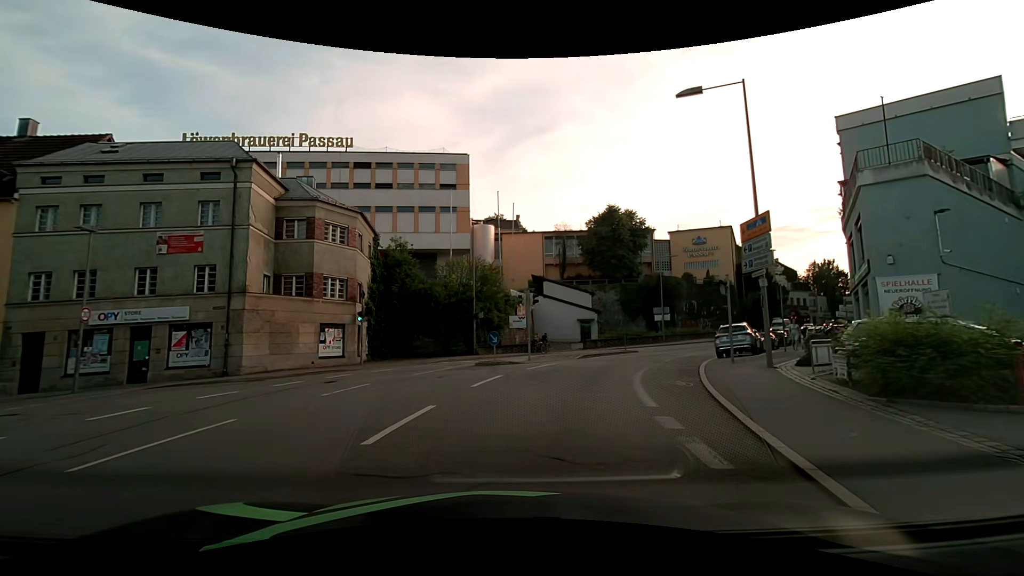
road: residential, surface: asphalt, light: Day
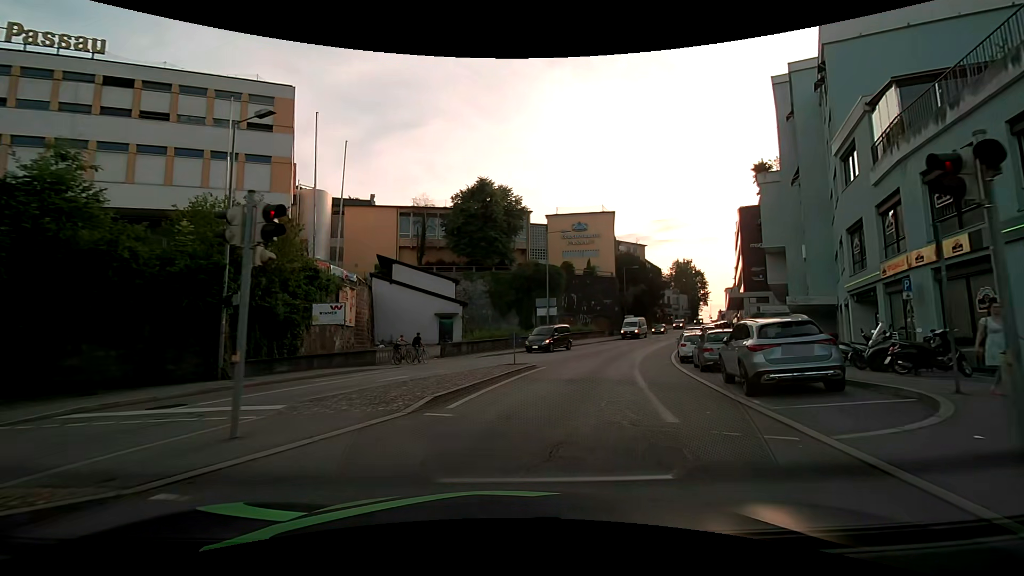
(+1.1, +16.6) m; +12°
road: tertiary
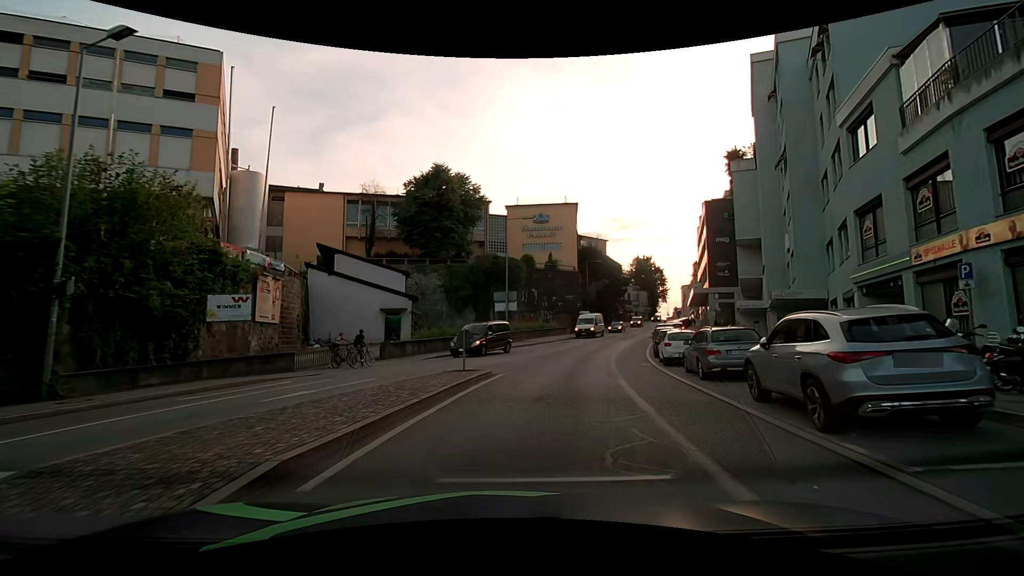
(+0.2, +4.4) m; +5°
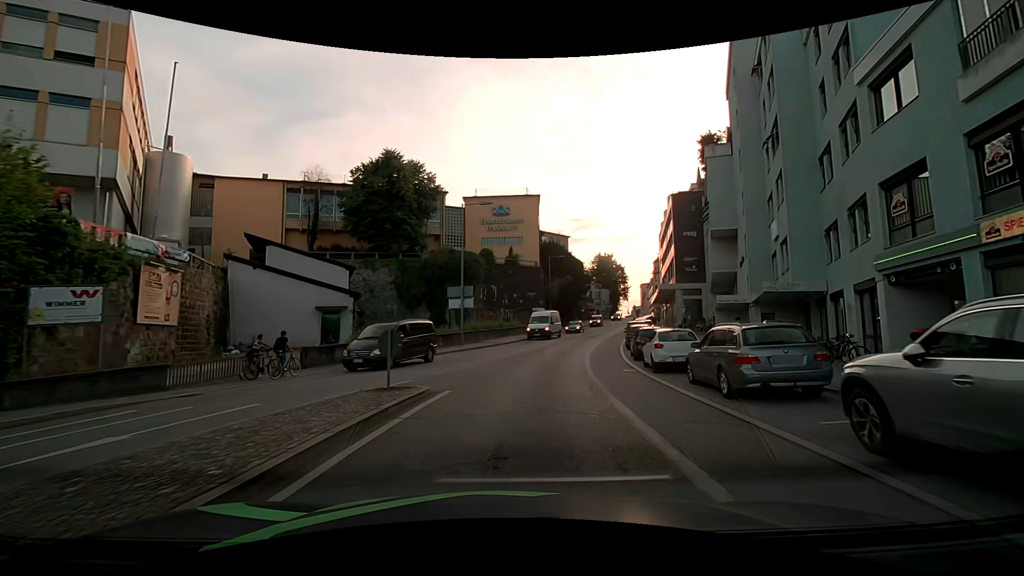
(+0.2, +4.6) m; +4°
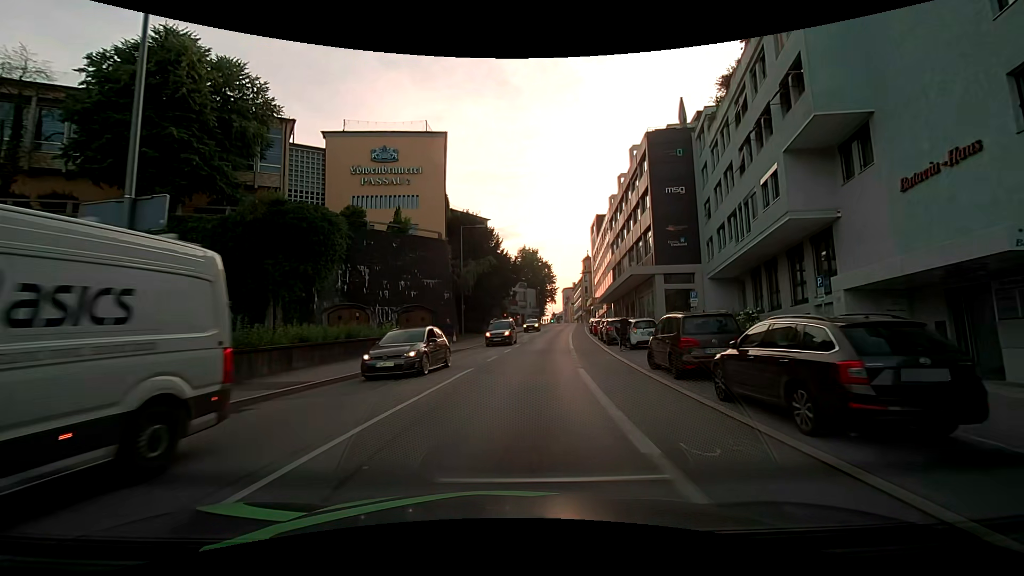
(+2.3, +24.9) m; +10°
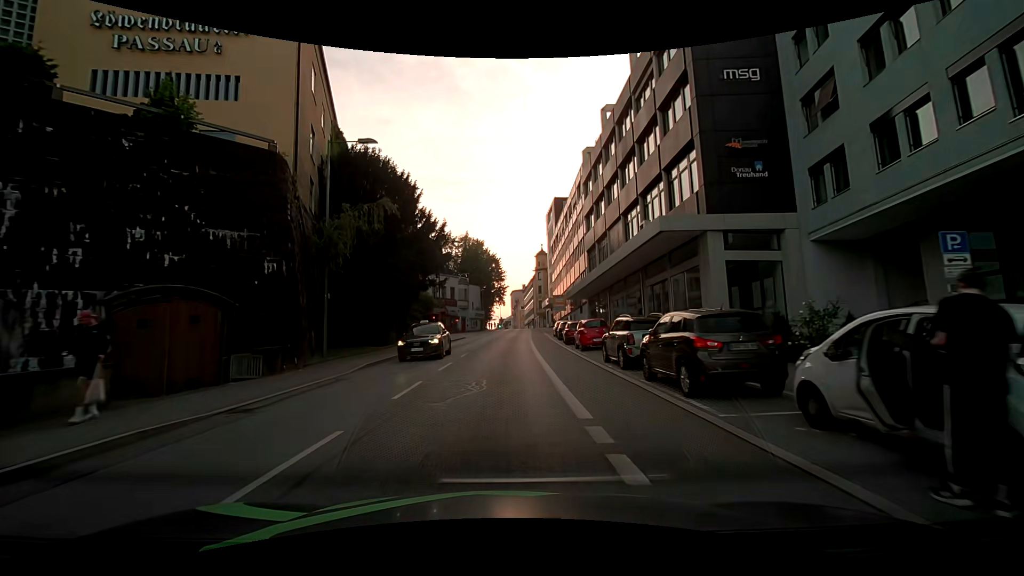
(+1.6, +21.3) m; +6°
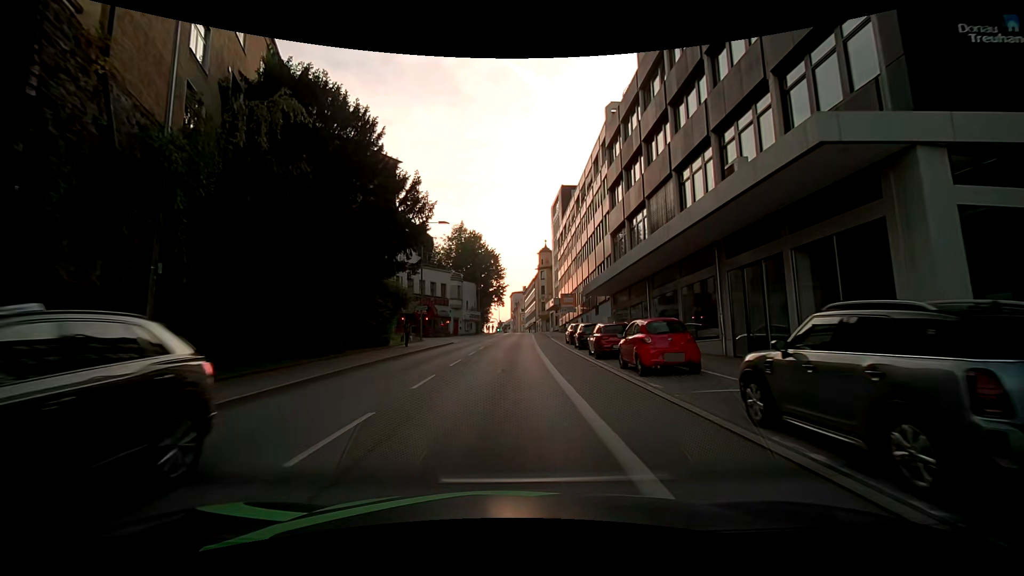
(+0.1, +10.8) m; +1°
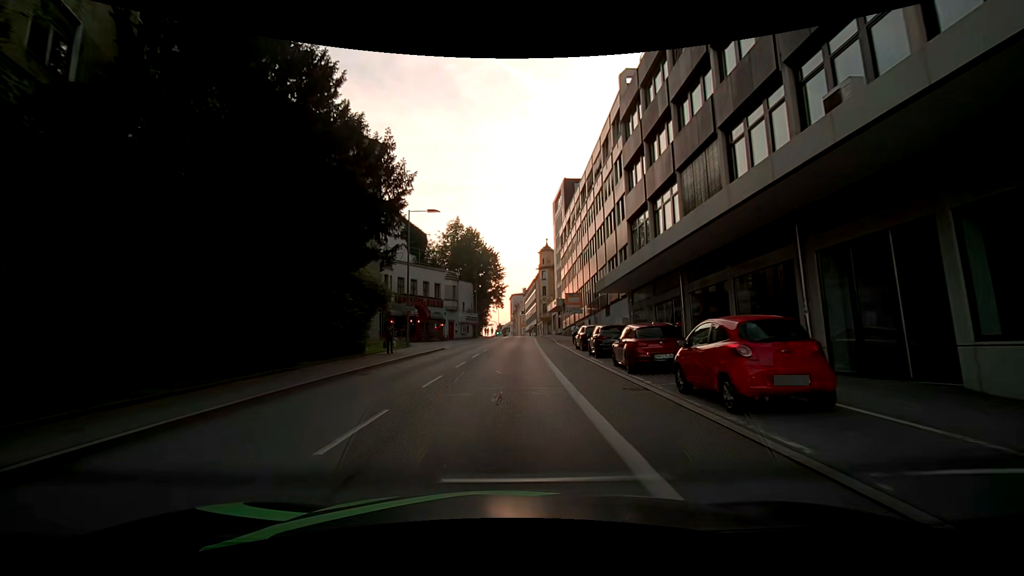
(-0.1, +5.4) m; -1°
(0, +10) (0, +20) (+1, +30) (+1, +40) (+2, +50) (+2, +60) (+3, +70) (+3, +80) (+3, +90) (+3, +100) m
